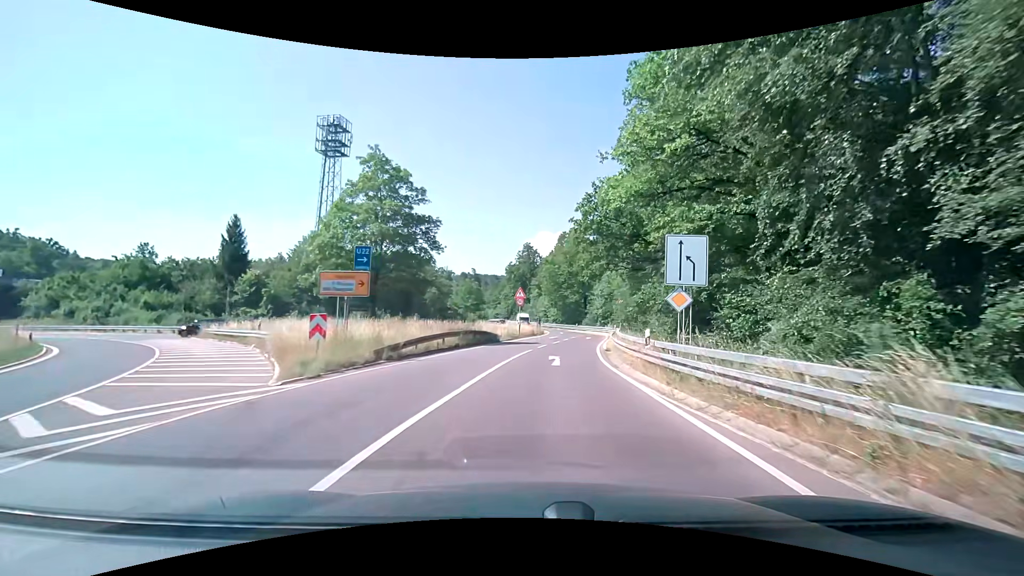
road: secondary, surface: asphalt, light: Day
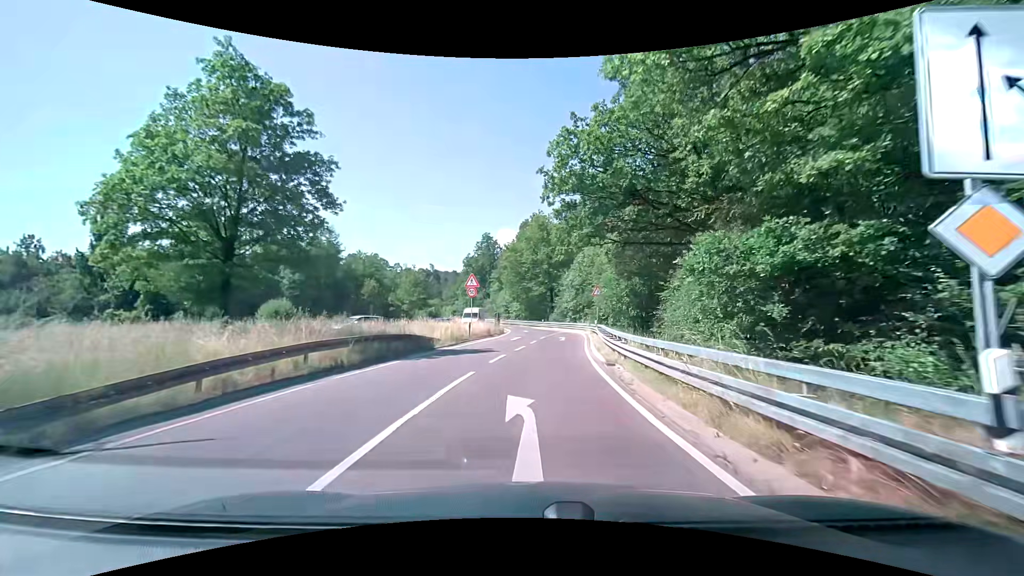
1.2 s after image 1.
(+0.5, +11.9) m; +4°
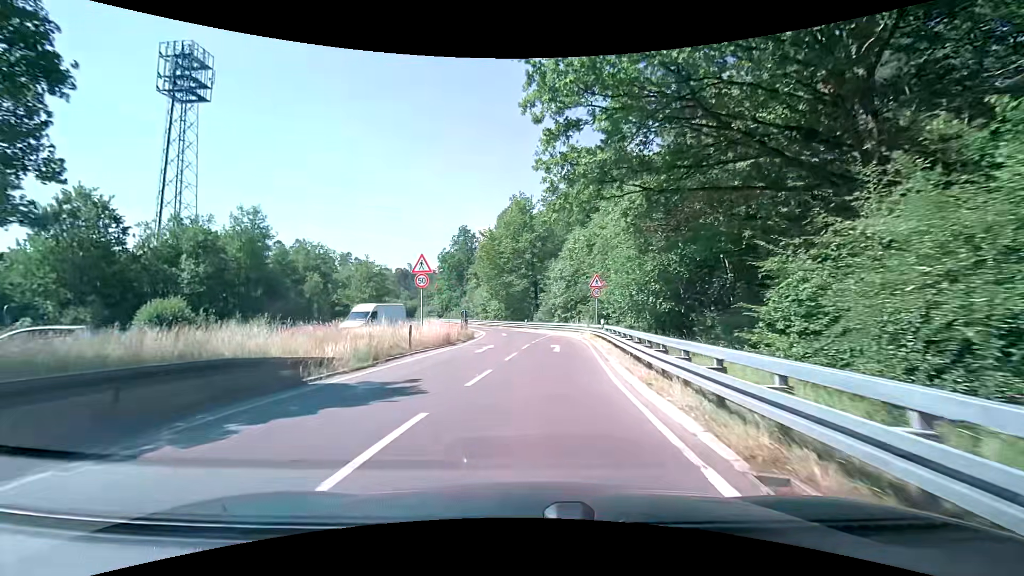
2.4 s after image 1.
(+0.4, +11.8) m; +3°
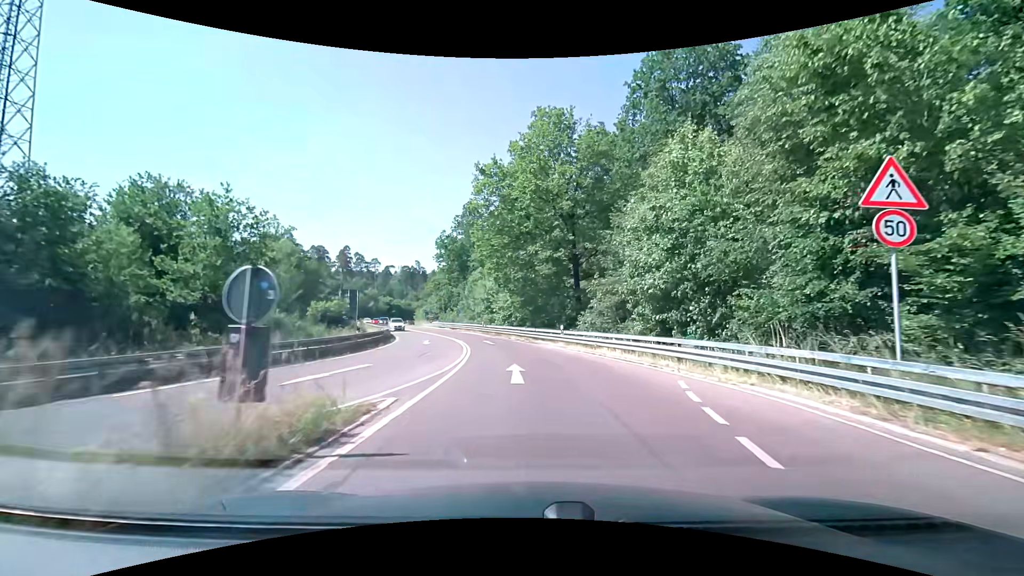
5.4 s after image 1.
(-1.5, +29.0) m; -2°
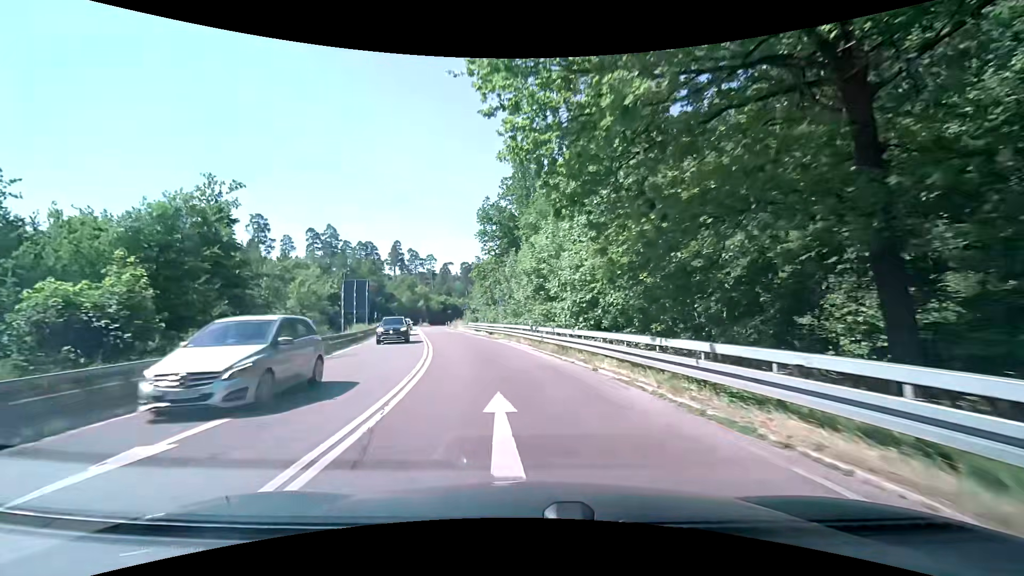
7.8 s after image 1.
(-1.1, +27.3) m; -8°
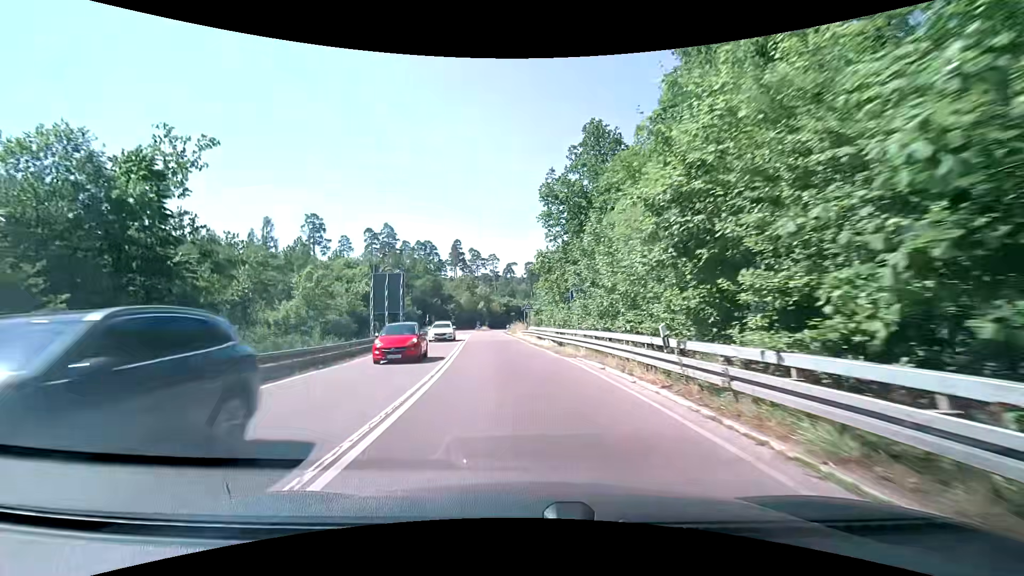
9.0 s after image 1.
(-1.1, +14.3) m; -8°
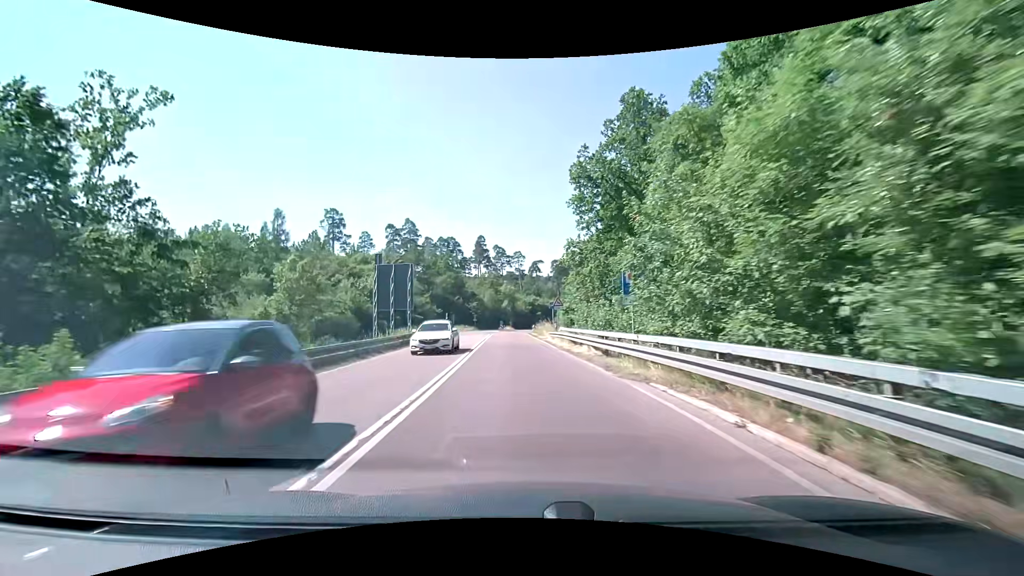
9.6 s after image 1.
(-0.2, +7.2) m; -3°
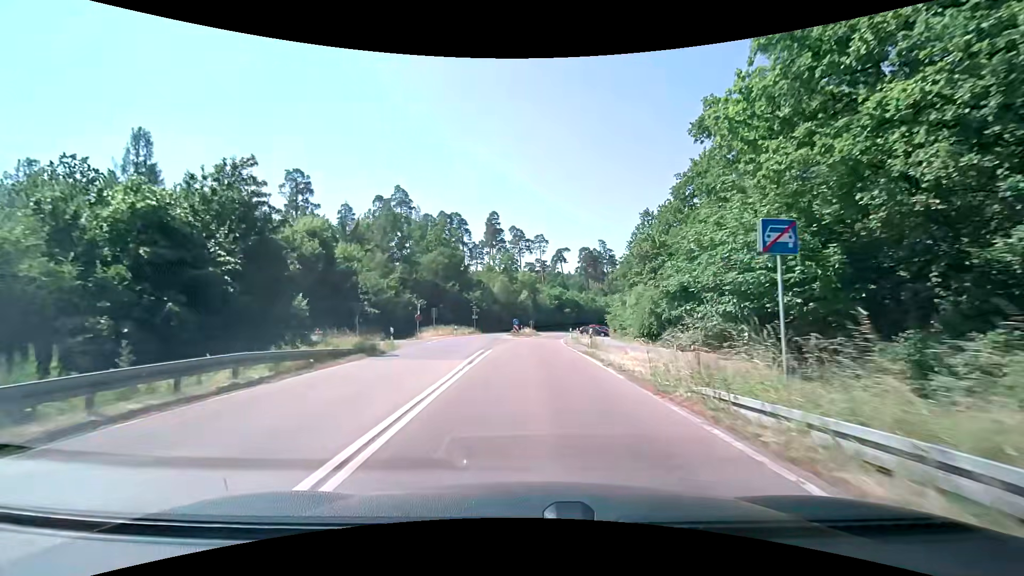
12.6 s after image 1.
(-1.5, +36.8) m; -2°
(0, +10) (0, +20) (0, +30) (+1, +40) (+2, +50) (+3, +60) (+4, +70) (+6, +80) (+8, +89) (+10, +99) m
